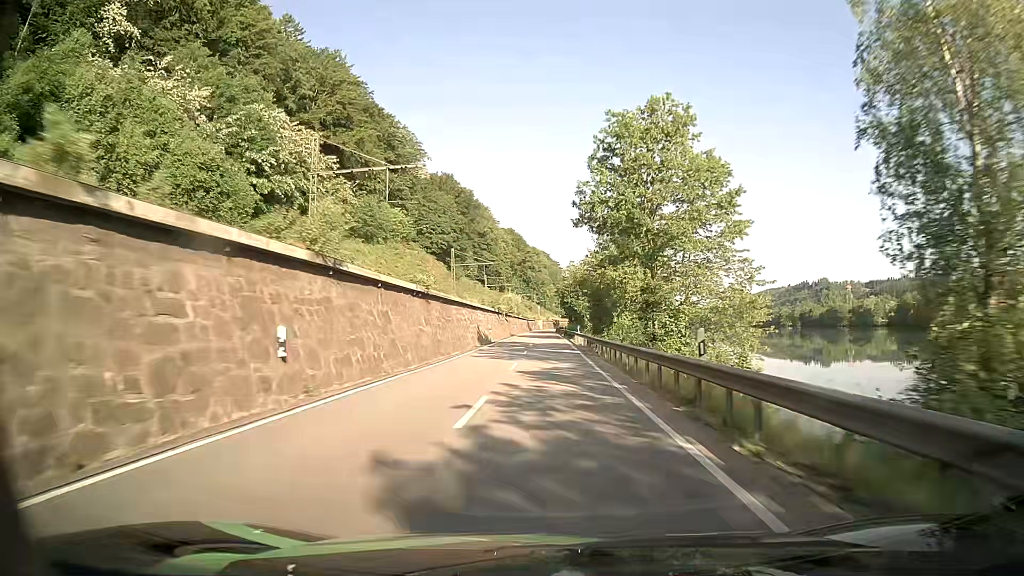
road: primary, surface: asphalt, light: Day
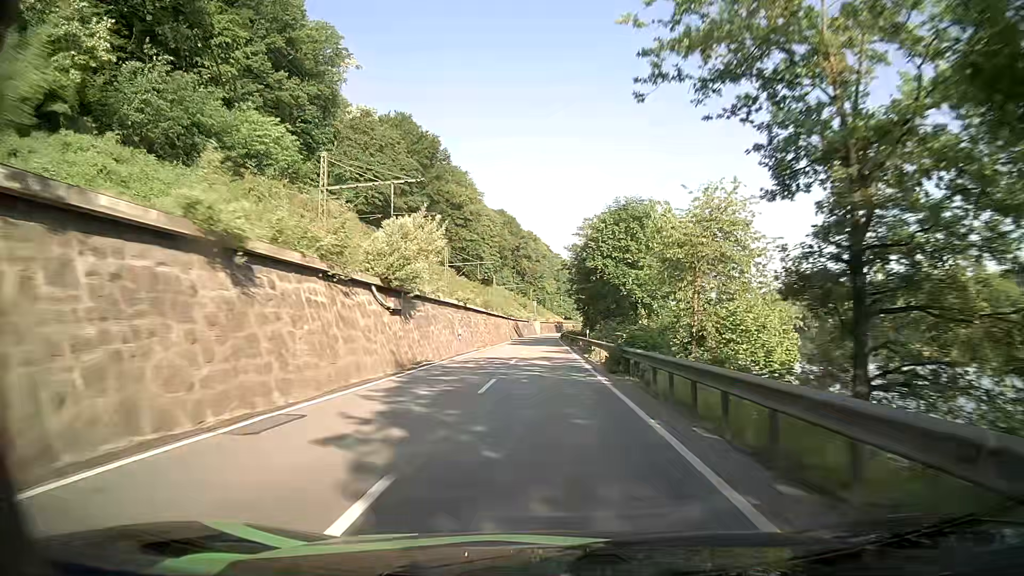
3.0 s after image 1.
(-0.5, +66.7) m; 0°
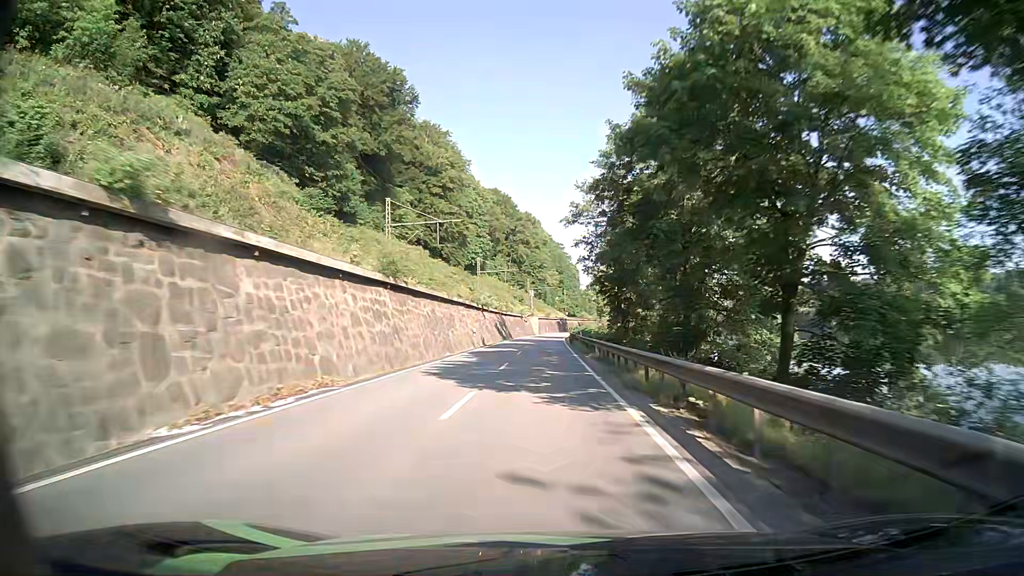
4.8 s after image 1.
(-0.1, +40.1) m; -1°
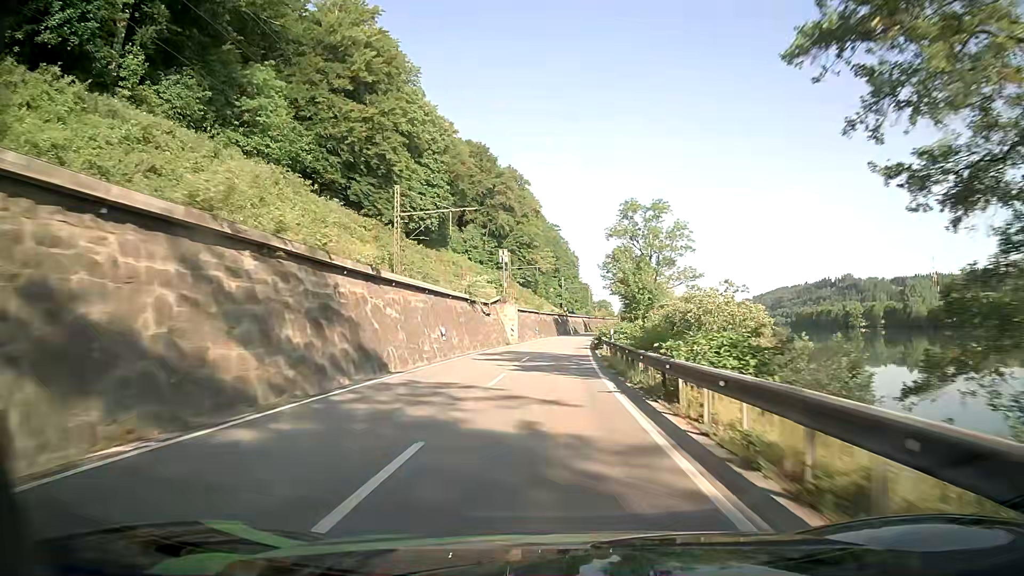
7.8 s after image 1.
(+0.6, +65.7) m; +1°
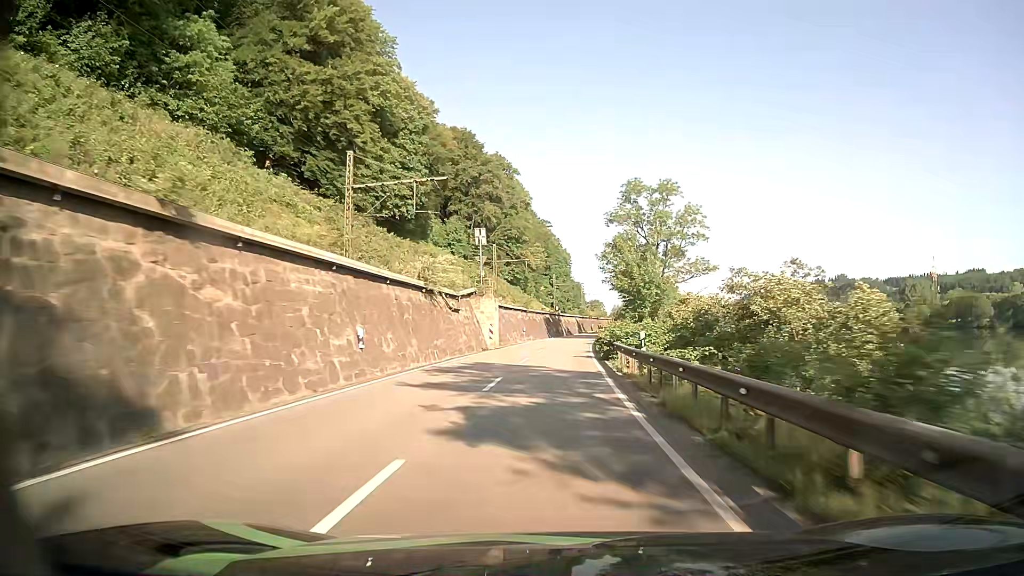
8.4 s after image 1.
(+0.1, +13.1) m; +1°
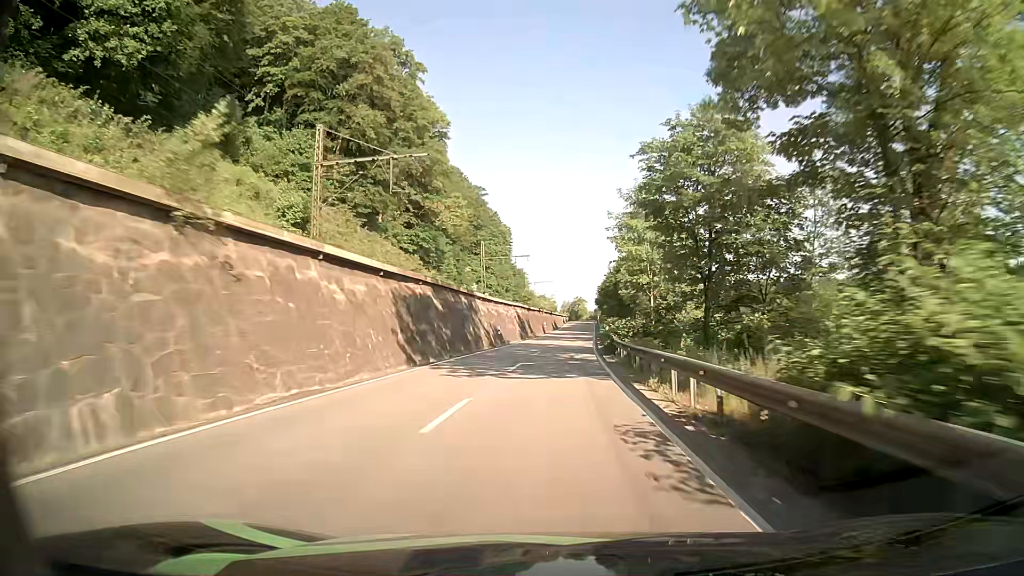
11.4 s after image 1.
(+2.8, +65.8) m; +5°
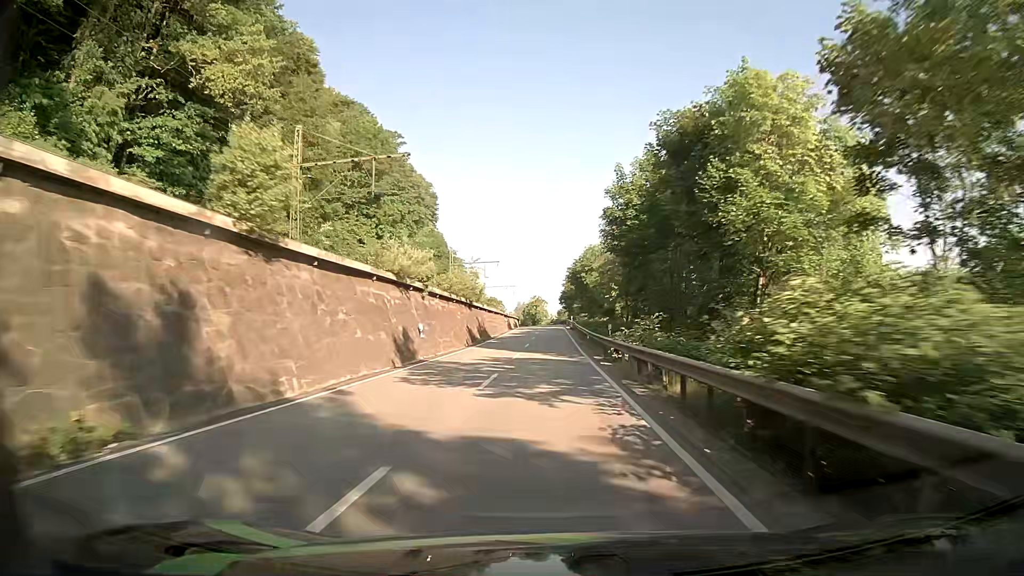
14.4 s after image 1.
(+2.9, +66.0) m; +4°
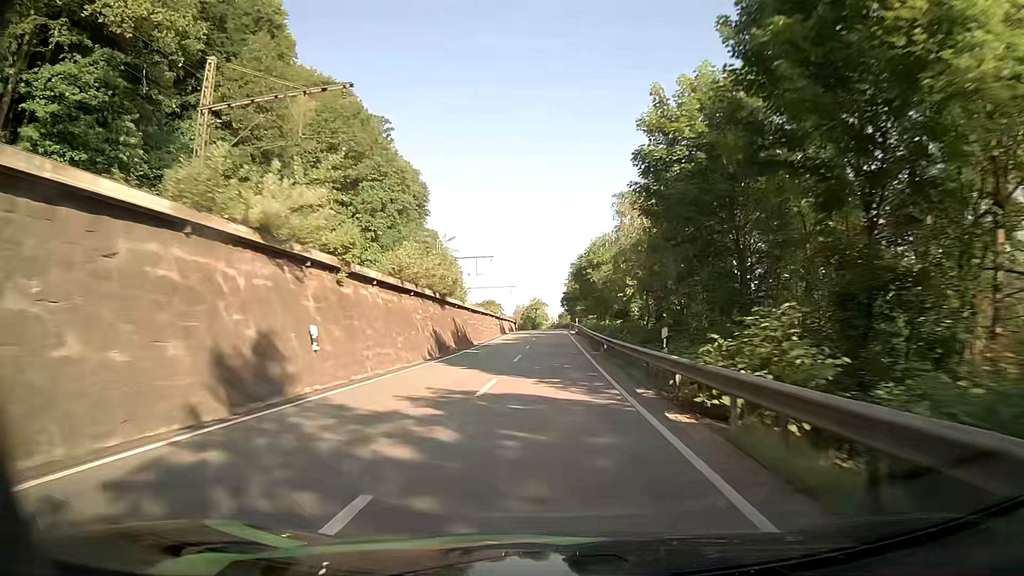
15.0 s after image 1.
(-0.1, +13.2) m; 0°
(0, +10) (0, +20) (0, +30) (0, +40) (0, +50) (0, +60) (0, +70) (0, +80) (0, +90) (-1, +100) m
